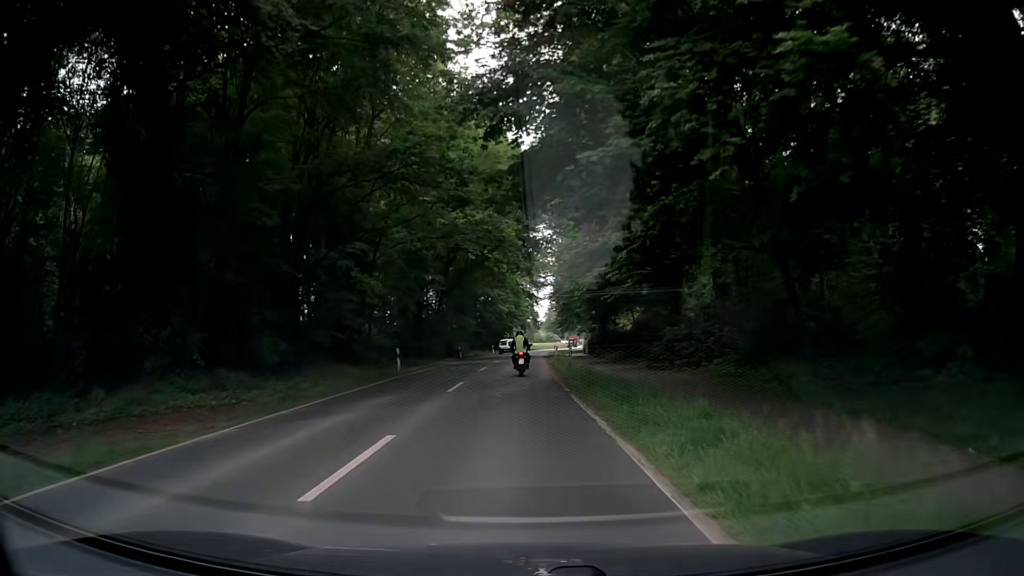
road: secondary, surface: asphalt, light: Day
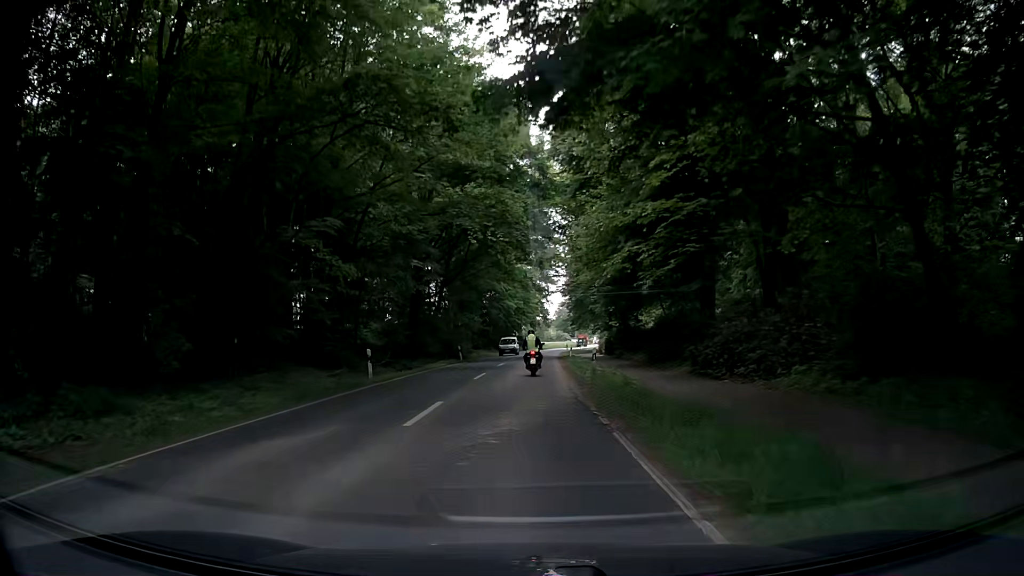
(0.0, +7.3) m; 0°
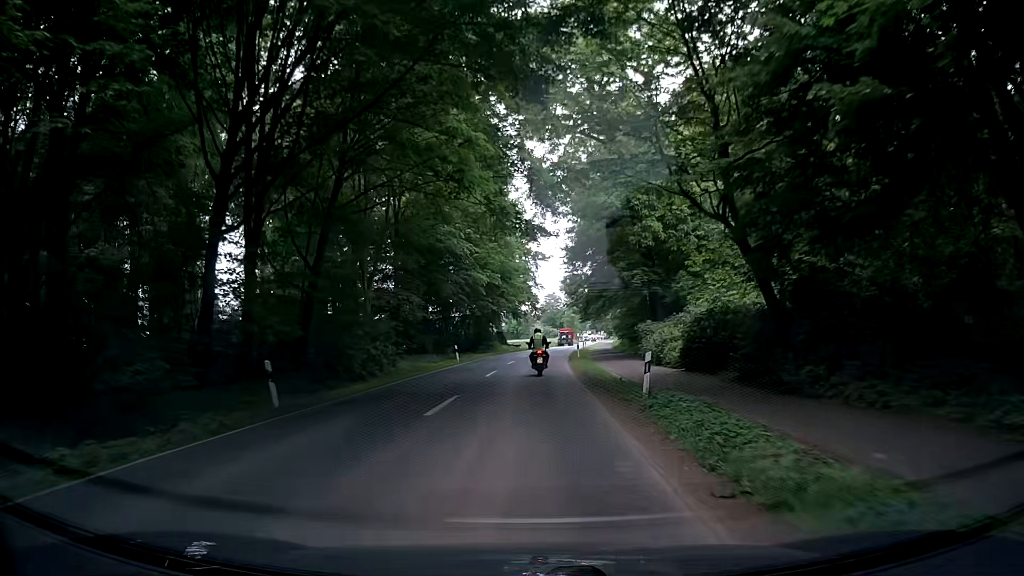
(-0.2, +35.0) m; 0°
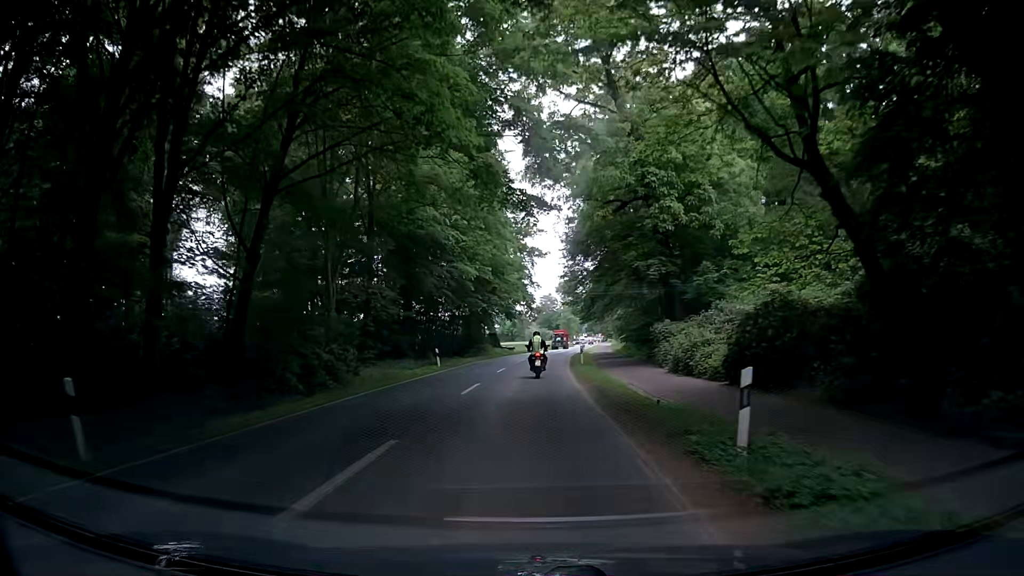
(+0.1, +6.9) m; -1°
(0, +10) (0, +20) (+1, +30) (+2, +40) (+2, +50) (+3, +60) (+4, +70) (+5, +80) (+6, +90) (+8, +100) m
